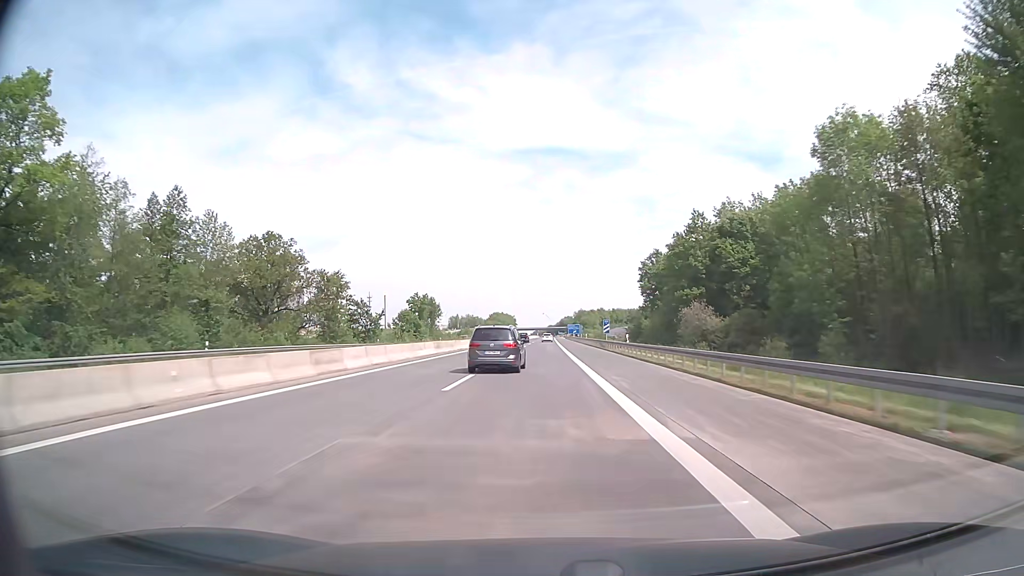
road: motorway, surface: asphalt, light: Day
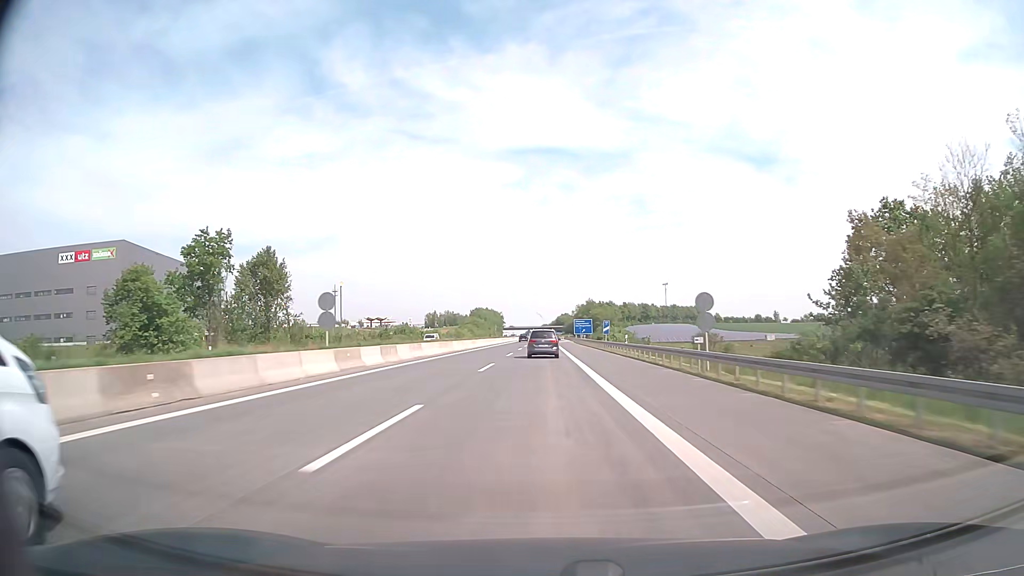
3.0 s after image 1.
(+0.3, +99.3) m; +1°
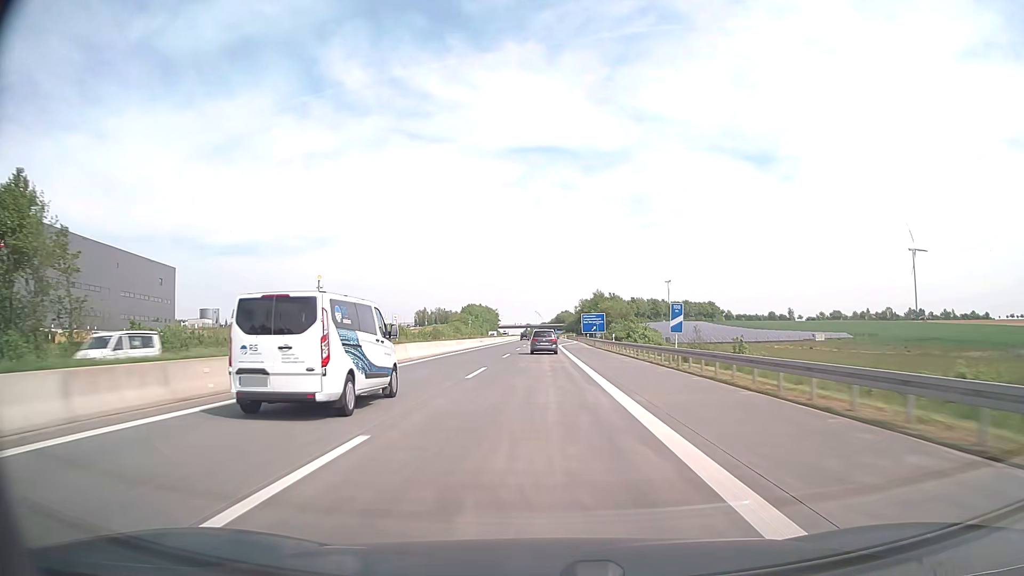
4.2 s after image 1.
(0.0, +39.7) m; 0°
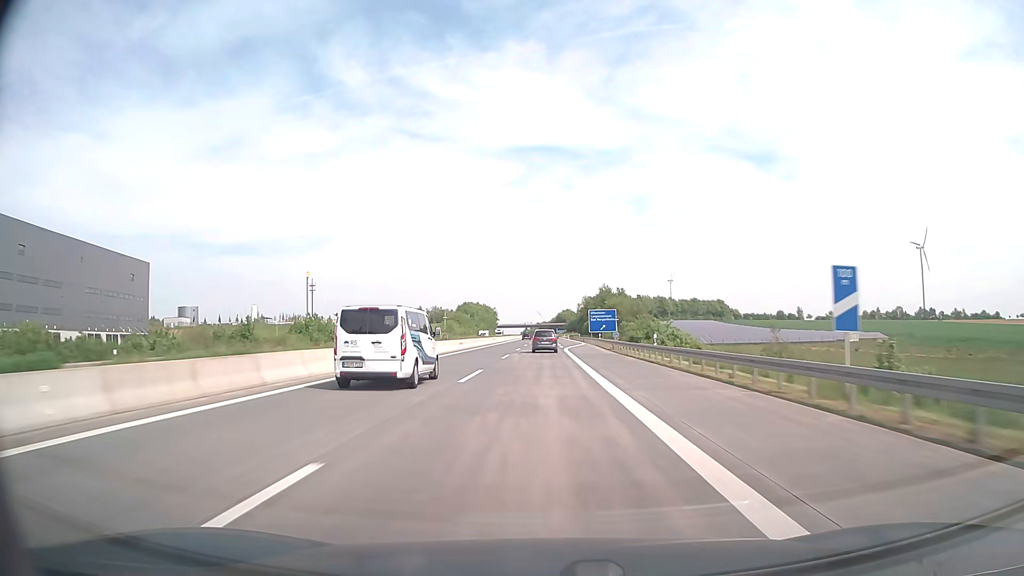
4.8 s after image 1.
(0.0, +19.9) m; 0°
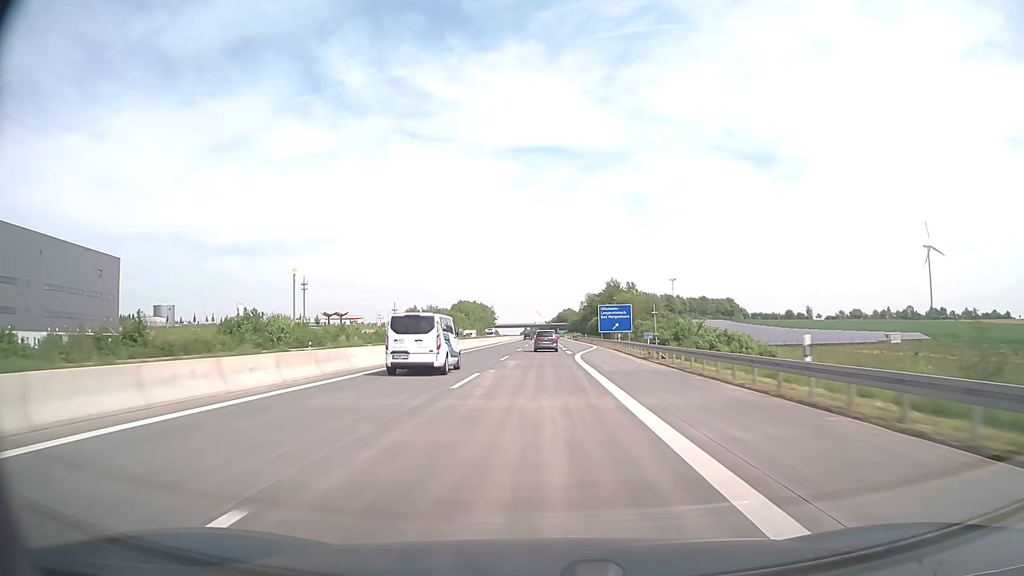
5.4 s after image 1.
(0.0, +19.9) m; 0°
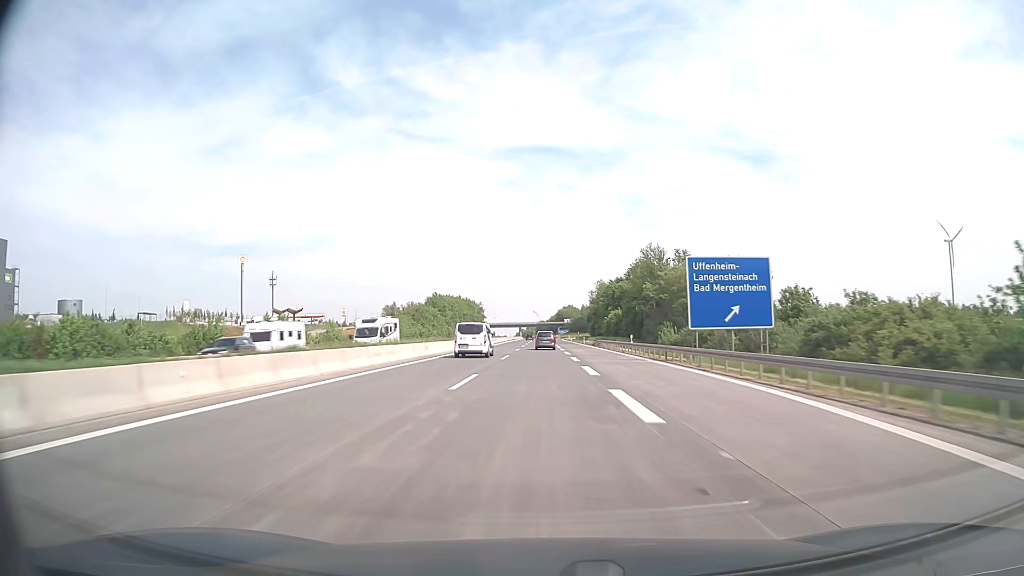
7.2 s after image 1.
(+0.1, +59.6) m; 0°
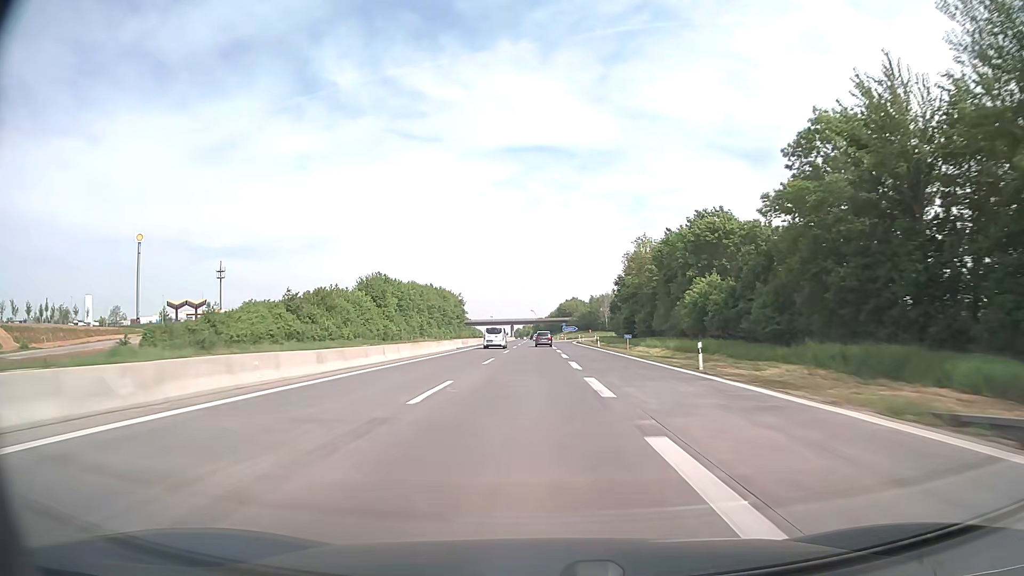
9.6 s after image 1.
(+0.2, +79.5) m; 0°
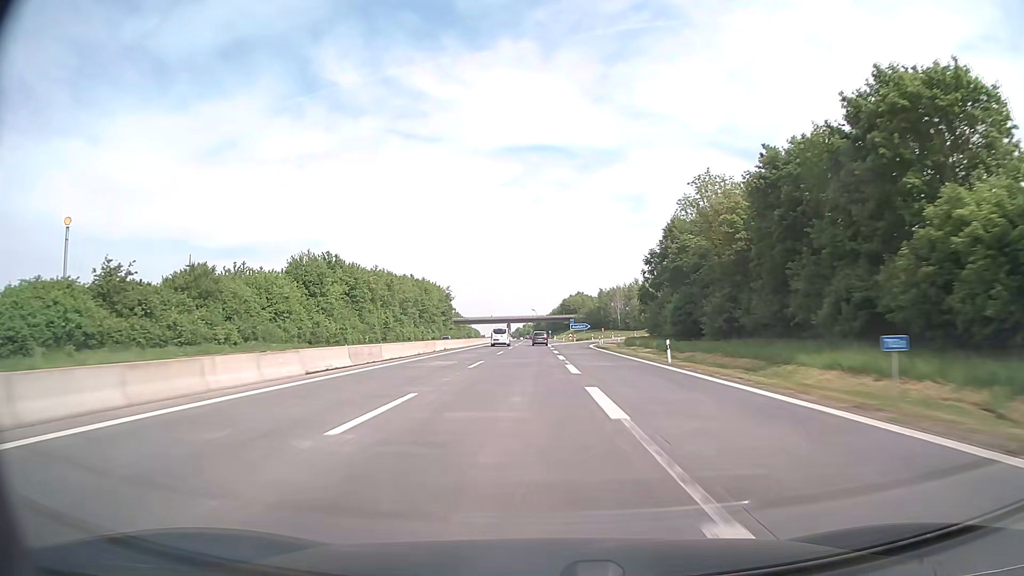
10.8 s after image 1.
(0.0, +39.7) m; 0°
(0, +10) (0, +20) (0, +30) (0, +40) (0, +50) (0, +60) (0, +70) (-1, +80) (-1, +90) (-1, +100) m
